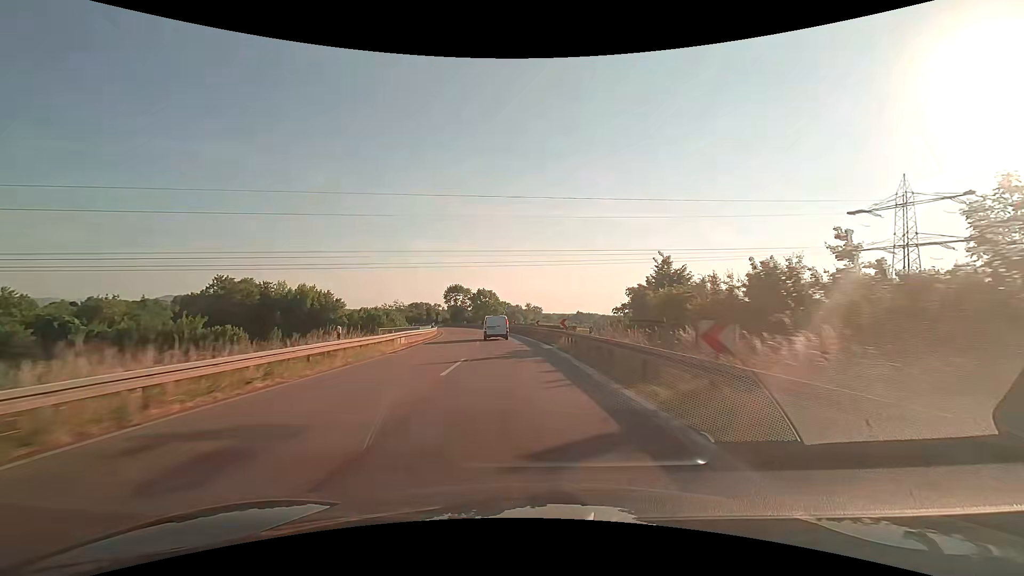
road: trunk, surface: asphalt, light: Day
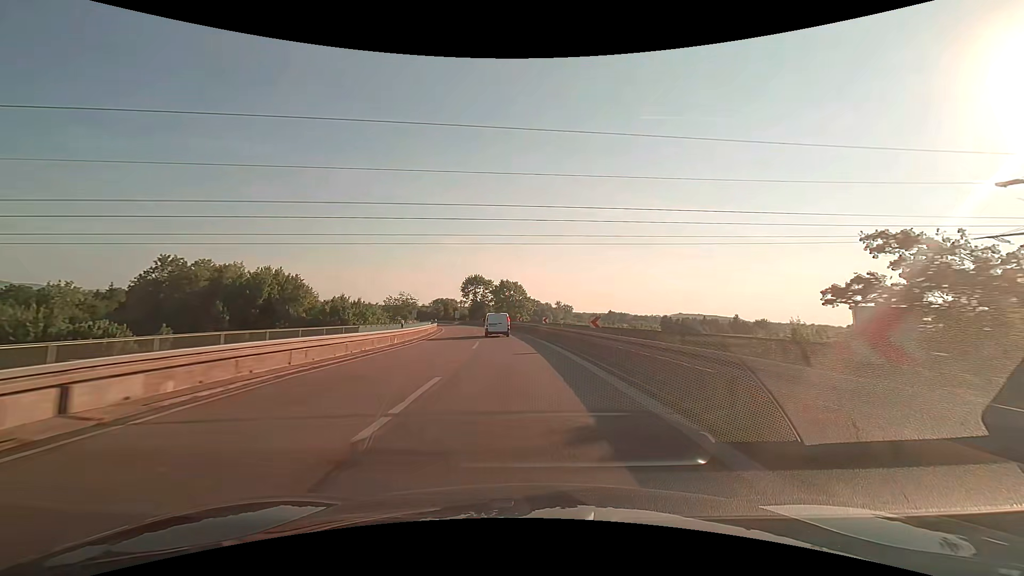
(-0.7, +24.5) m; -3°
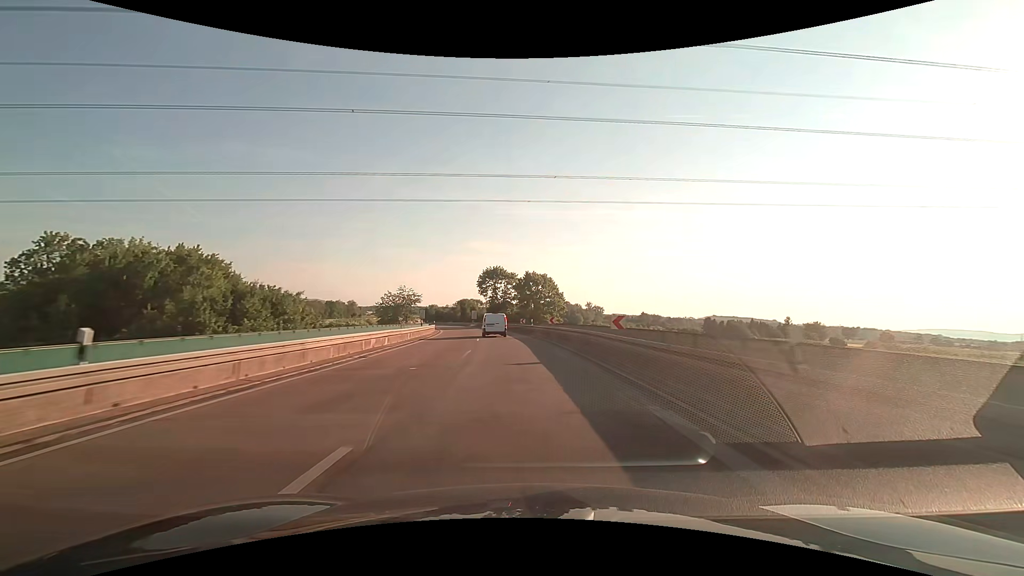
(-0.6, +24.6) m; -3°
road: trunk_link
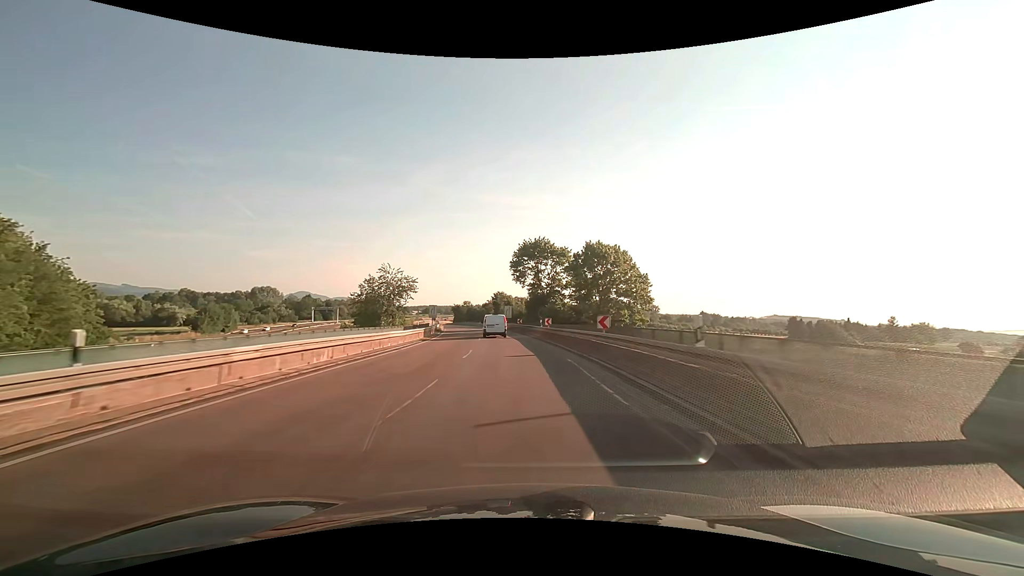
(-1.8, +37.0) m; -6°
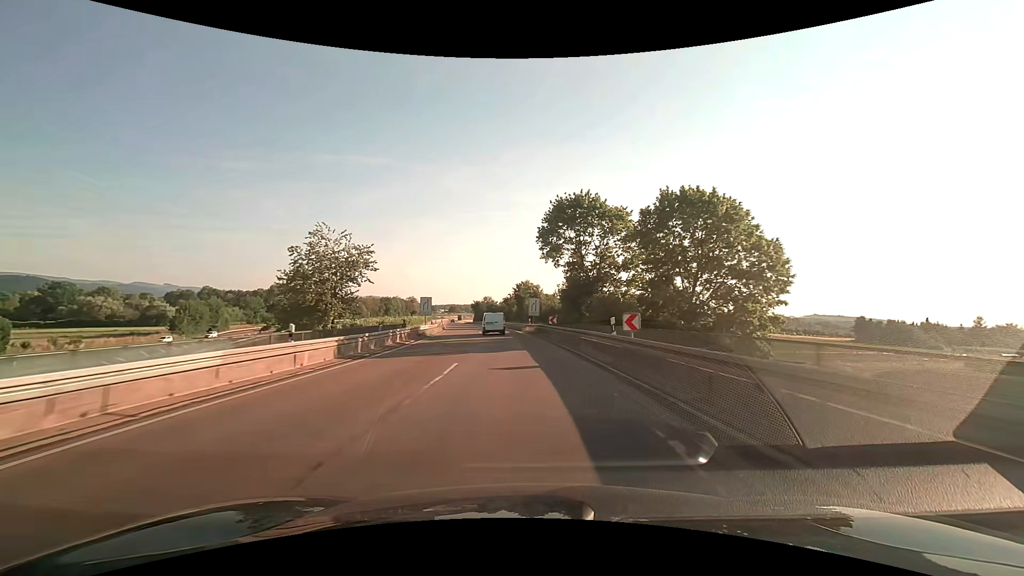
(-0.7, +24.8) m; -3°
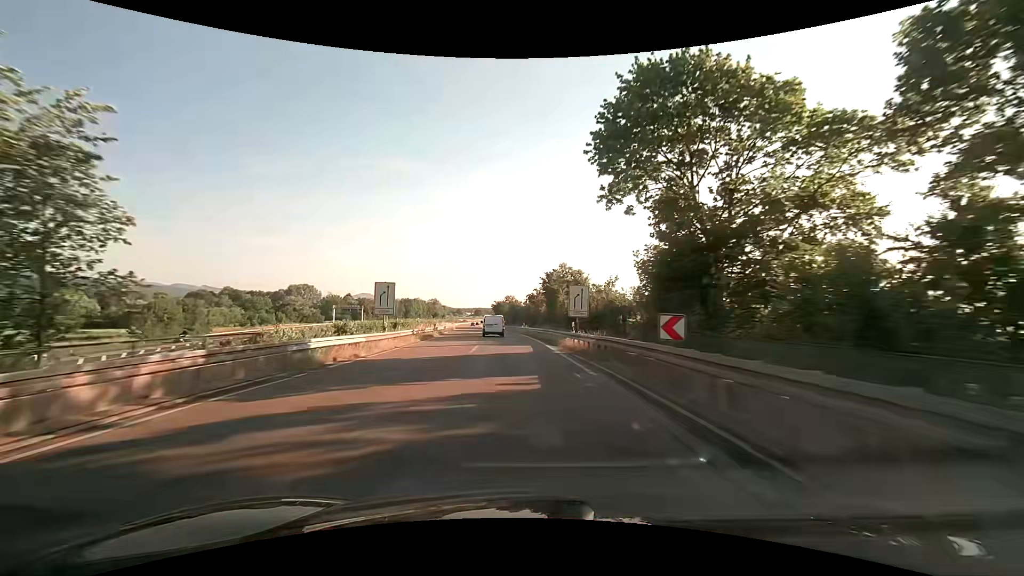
(-0.8, +25.0) m; -3°
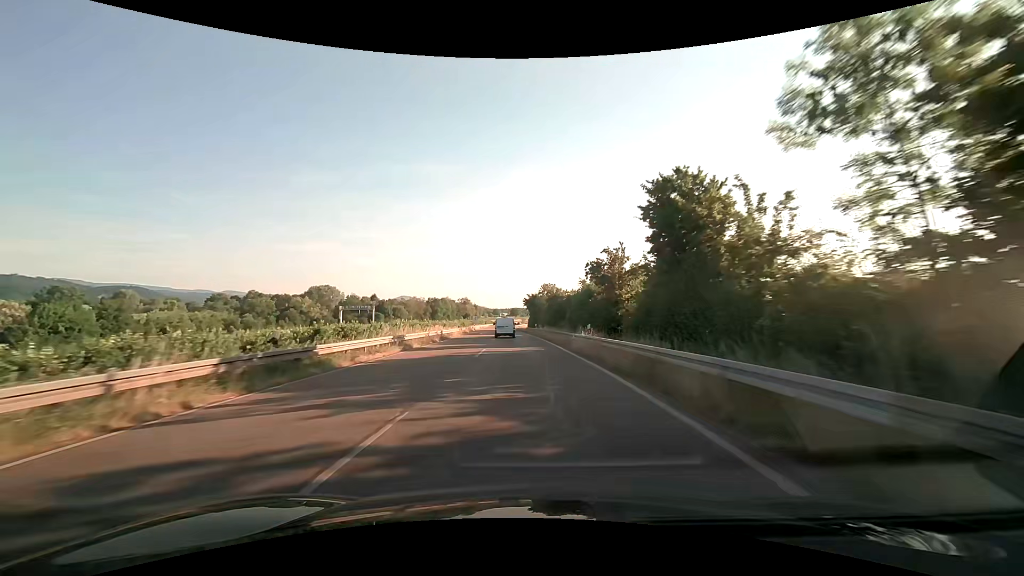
(-1.5, +37.8) m; -4°
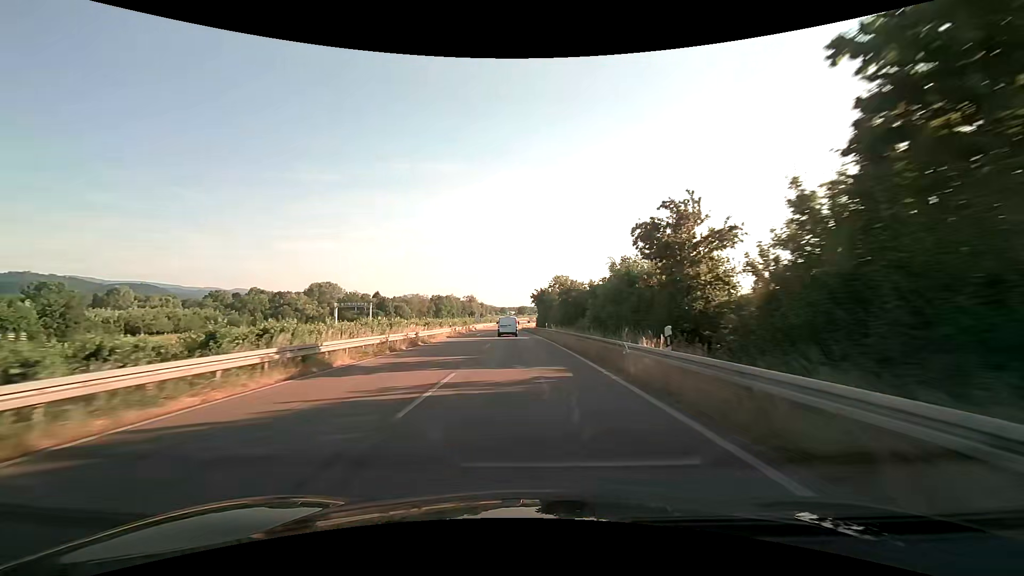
(-0.1, +12.7) m; -1°
(0, +10) (0, +20) (0, +30) (-1, +40) (-1, +50) (-1, +60) (-2, +70) (-2, +80) (-3, +90) (-3, +100) m
